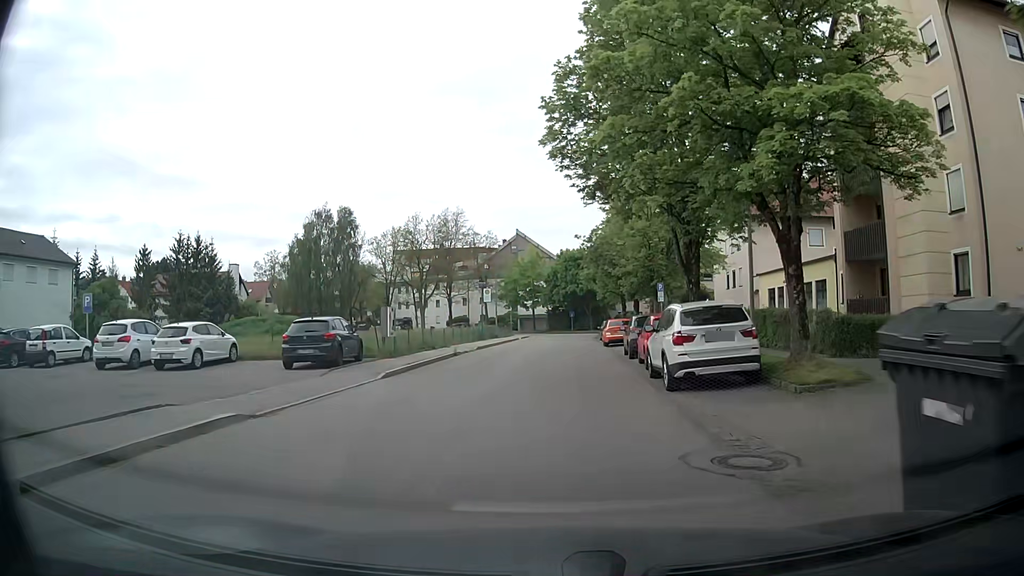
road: residential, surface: asphalt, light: Day
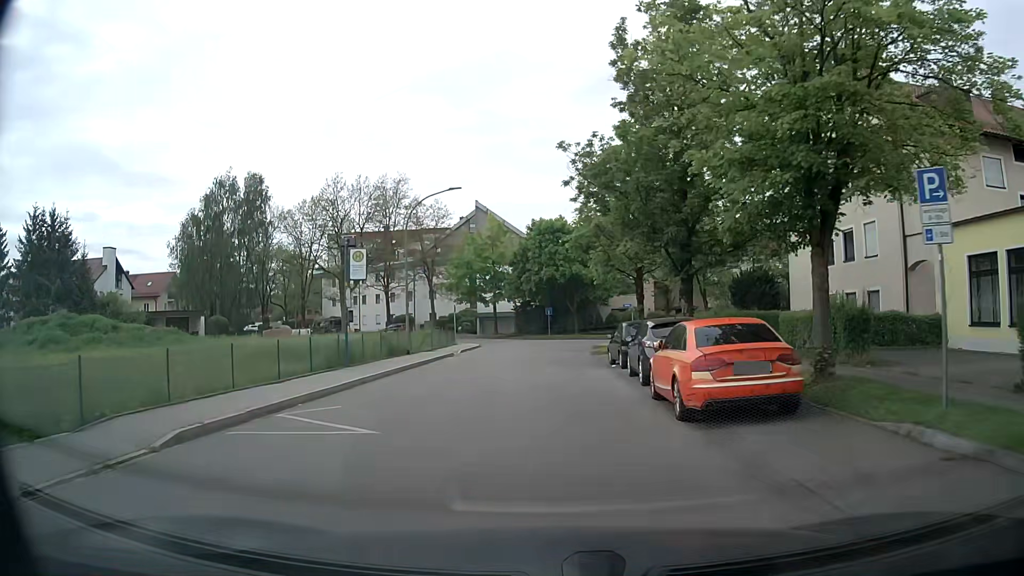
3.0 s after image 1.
(+0.8, +26.1) m; +1°
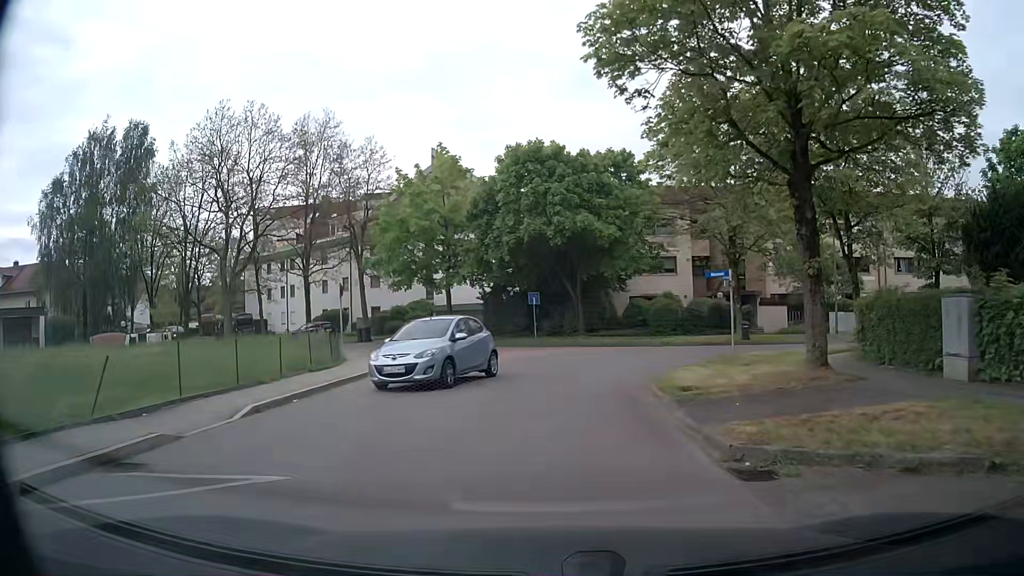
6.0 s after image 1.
(+0.6, +24.3) m; +1°
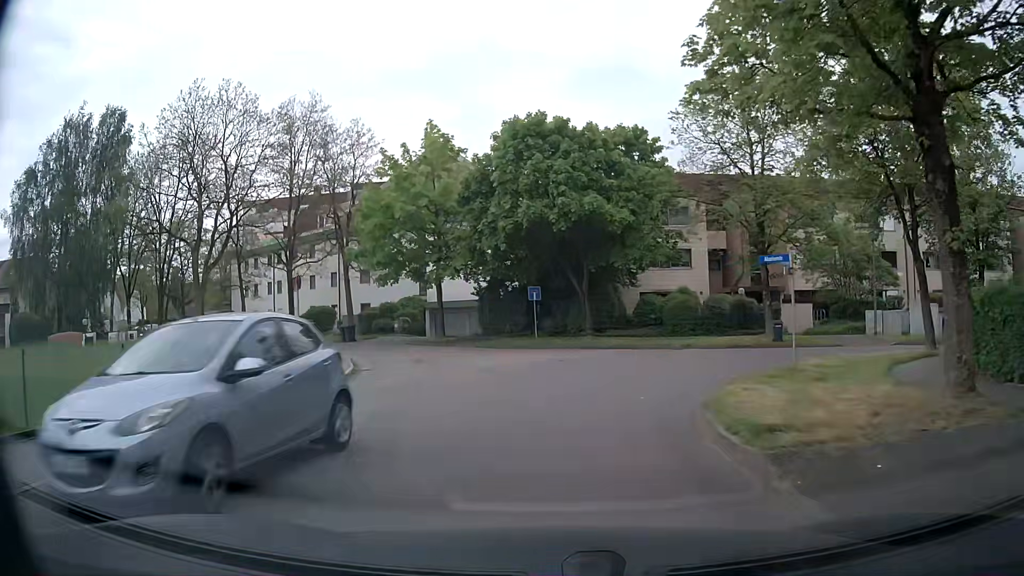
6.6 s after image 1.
(0.0, +4.3) m; +1°
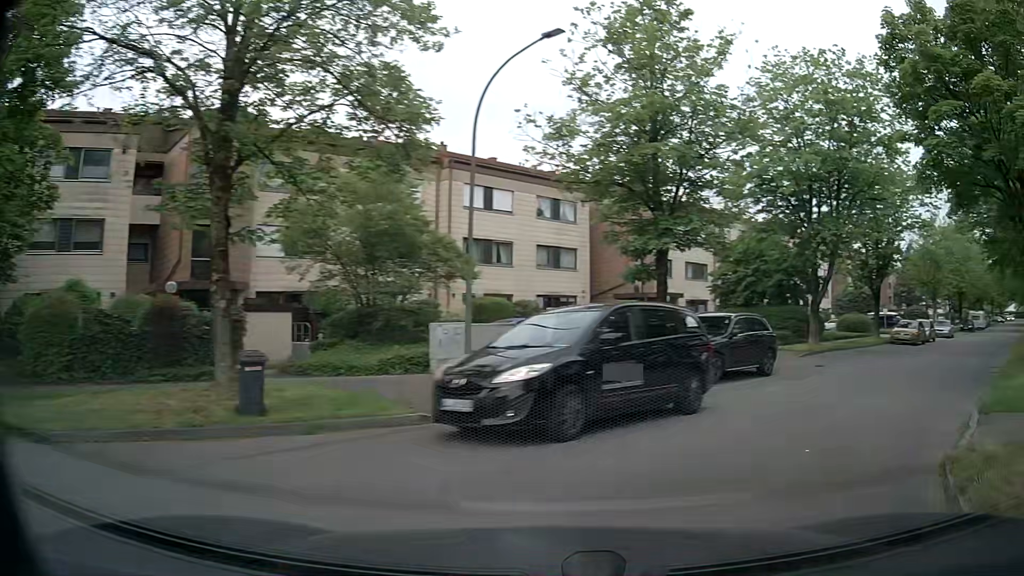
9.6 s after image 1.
(+4.2, +17.8) m; +46°
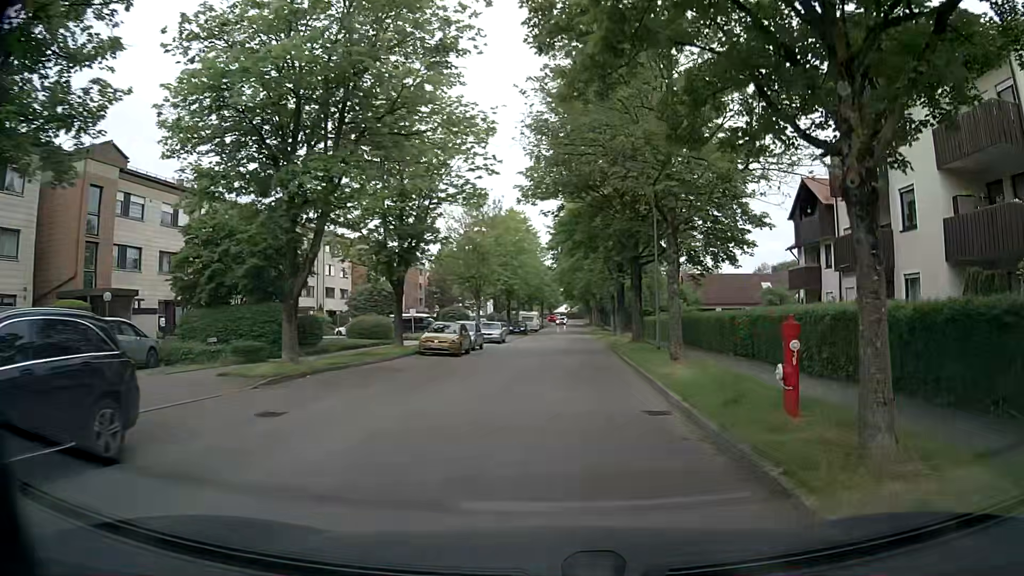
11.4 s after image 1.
(+4.8, +10.5) m; +40°
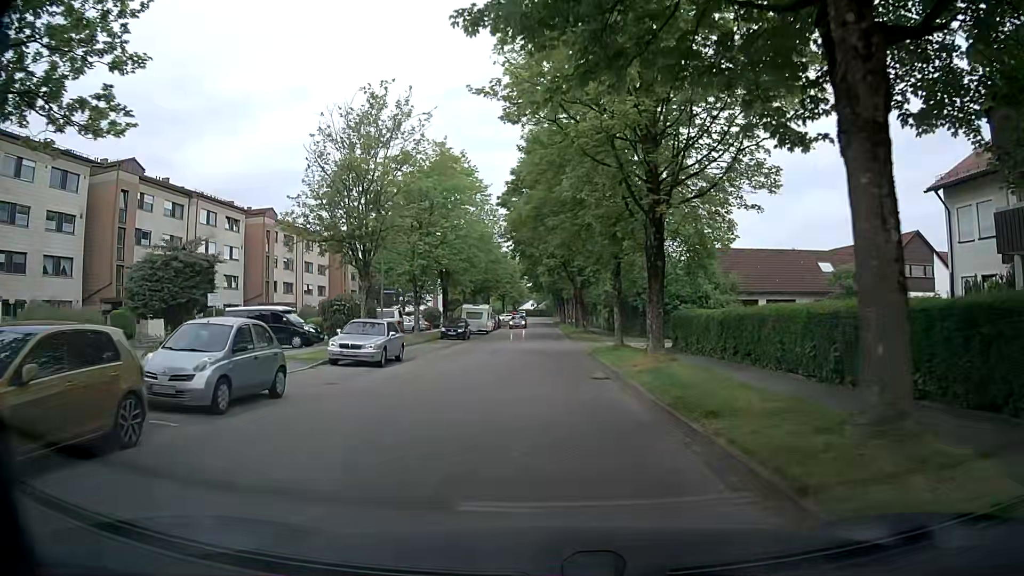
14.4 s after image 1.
(+0.8, +24.8) m; +4°
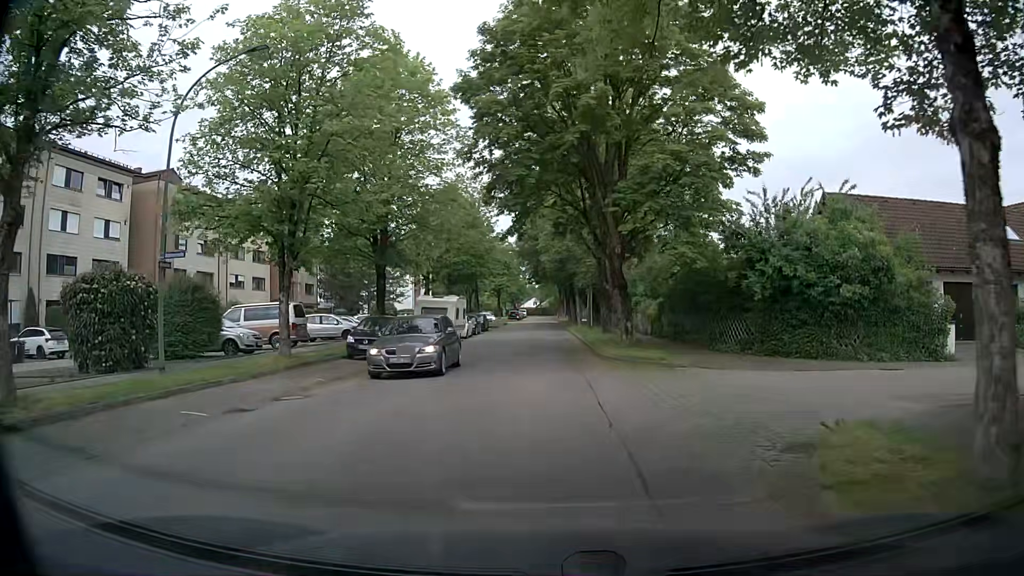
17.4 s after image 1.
(-0.6, +21.5) m; -2°
